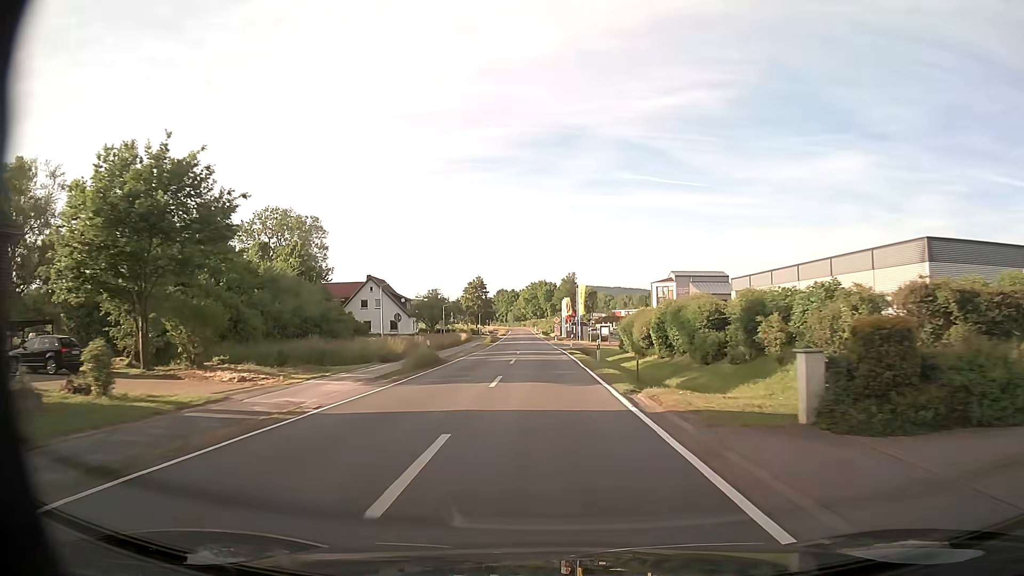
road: tertiary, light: Day
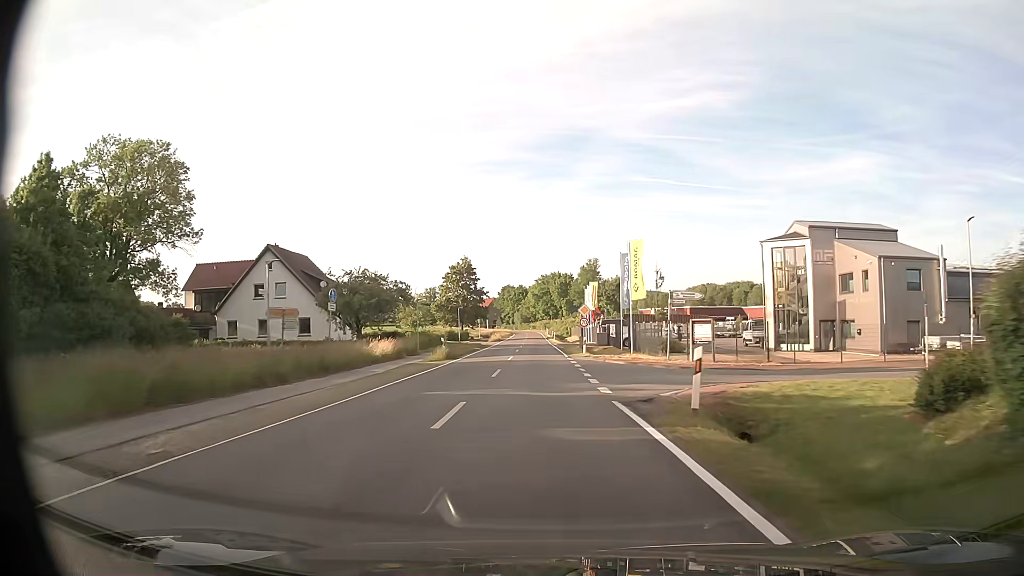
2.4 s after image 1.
(-0.3, +43.5) m; -1°
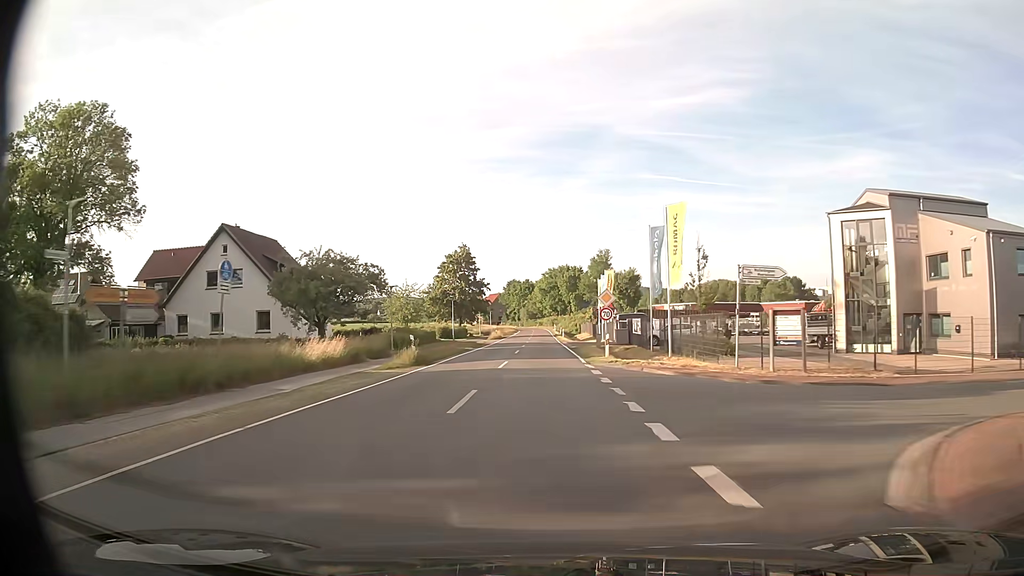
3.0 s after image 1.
(-0.1, +10.9) m; -1°
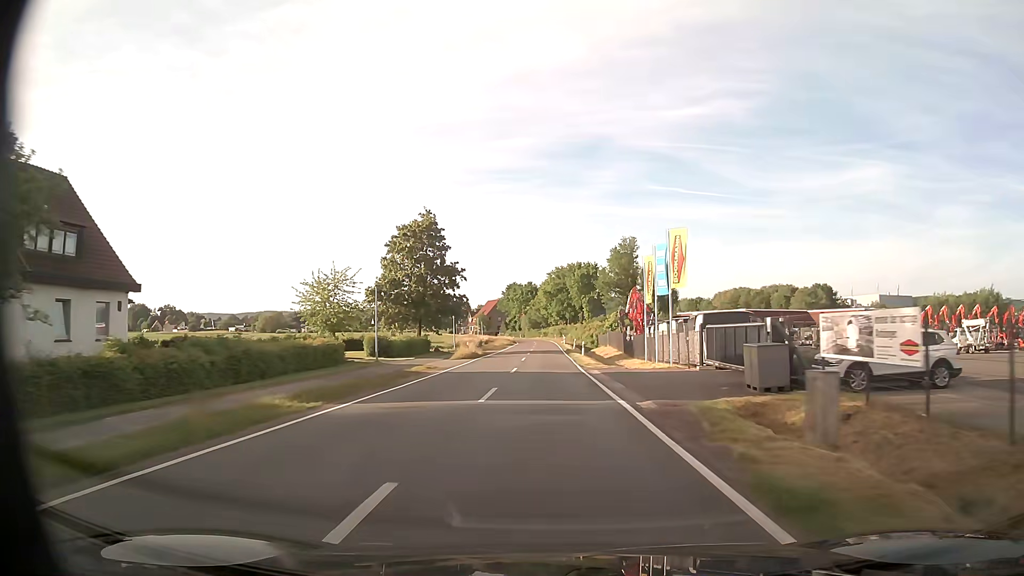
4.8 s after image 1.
(-0.3, +32.9) m; -1°
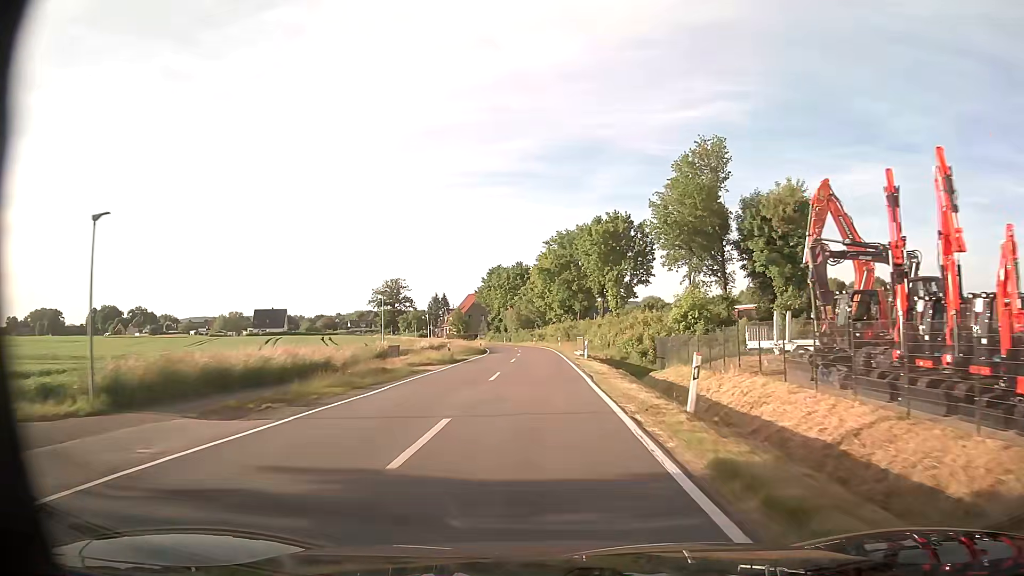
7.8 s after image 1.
(0.0, +55.6) m; 0°
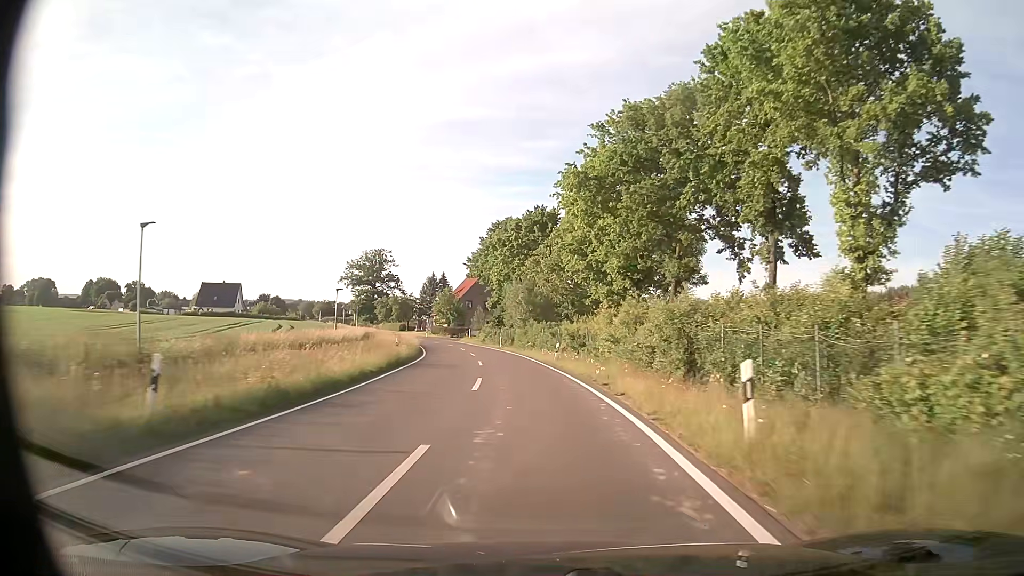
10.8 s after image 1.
(-0.7, +55.2) m; -2°
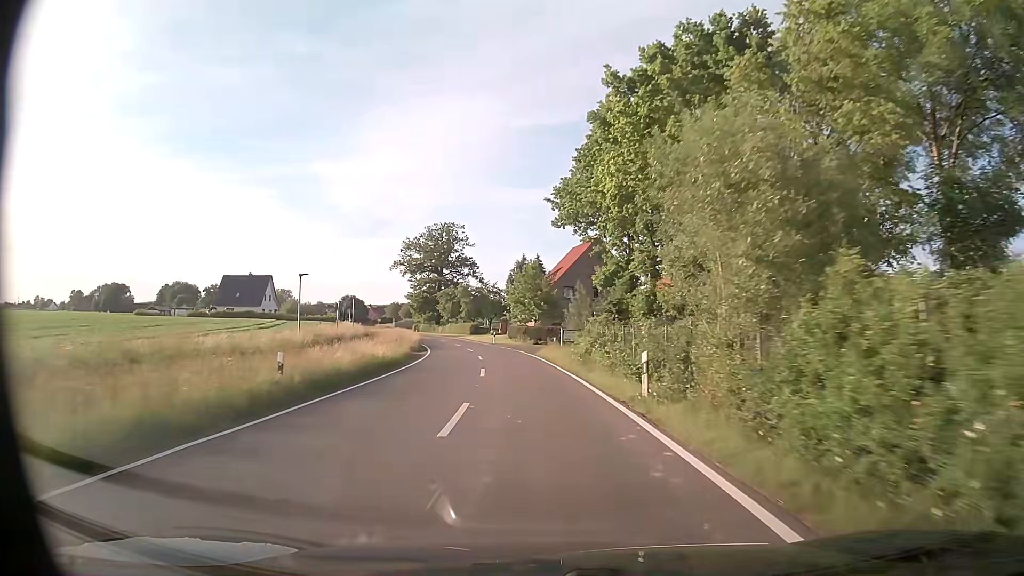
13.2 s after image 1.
(-3.1, +43.4) m; -9°
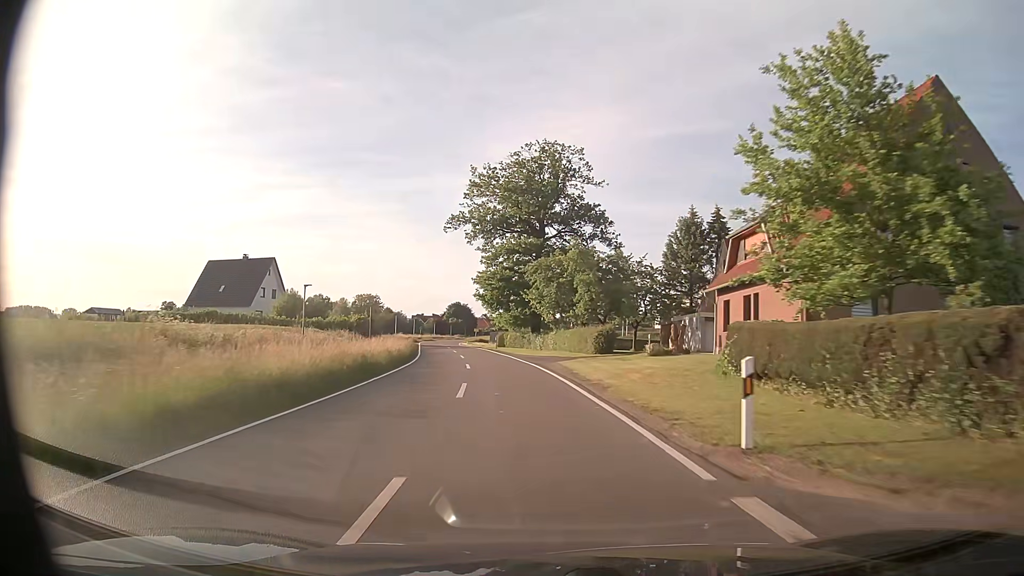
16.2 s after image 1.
(-5.3, +54.5) m; -11°
(0, +10) (-1, +20) (-2, +30) (-3, +40) (-5, +50) (-7, +59) (-9, +69) (-11, +79) (-12, +89) (-14, +99) m
